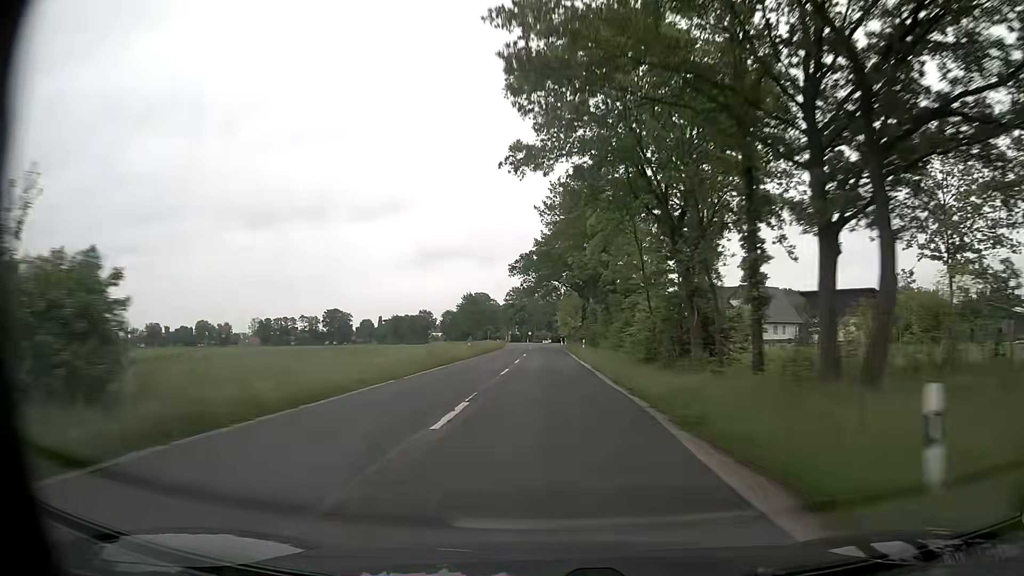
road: secondary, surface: asphalt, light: Day
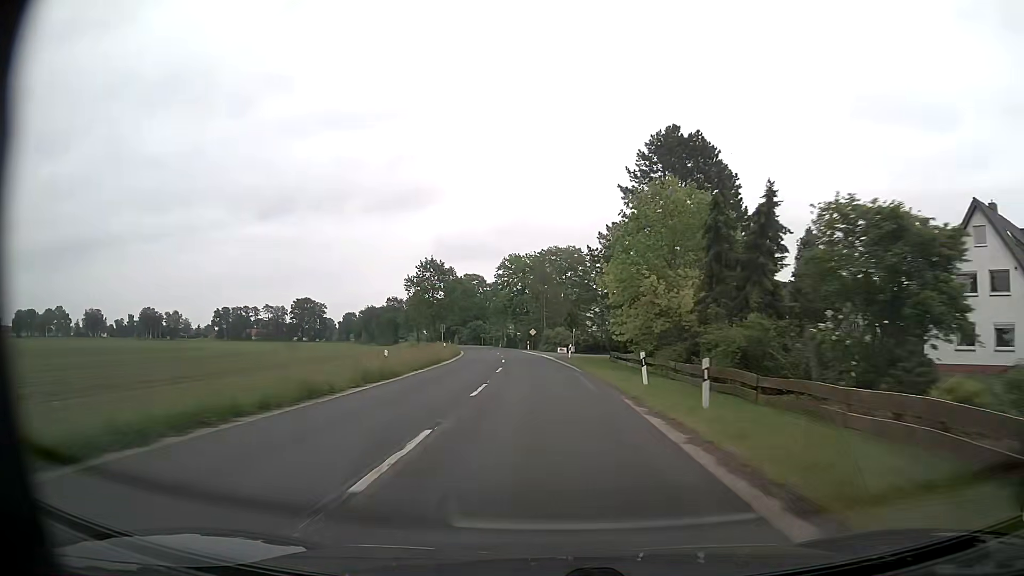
(-0.6, +78.0) m; -2°
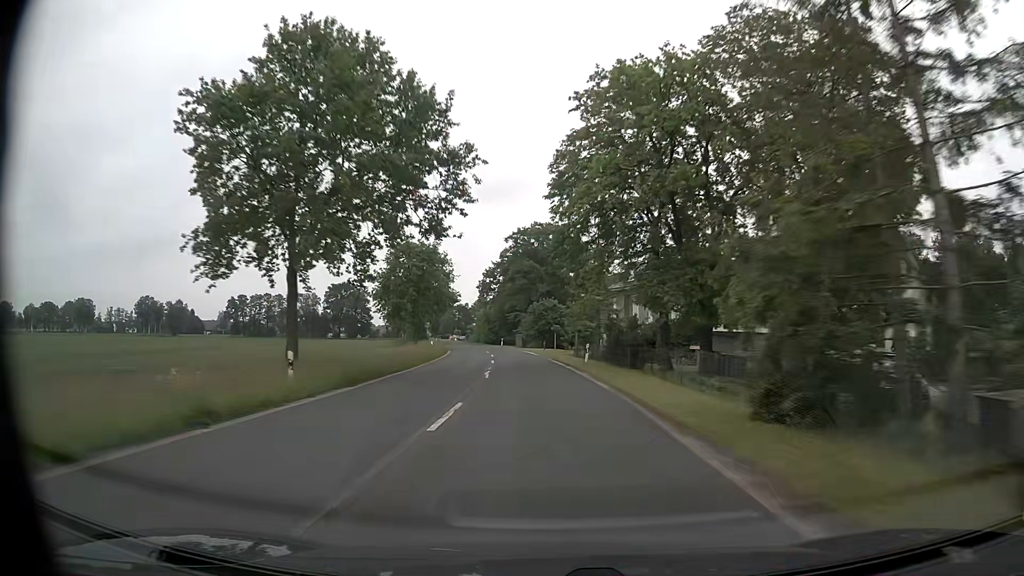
(-4.9, +78.3) m; -8°
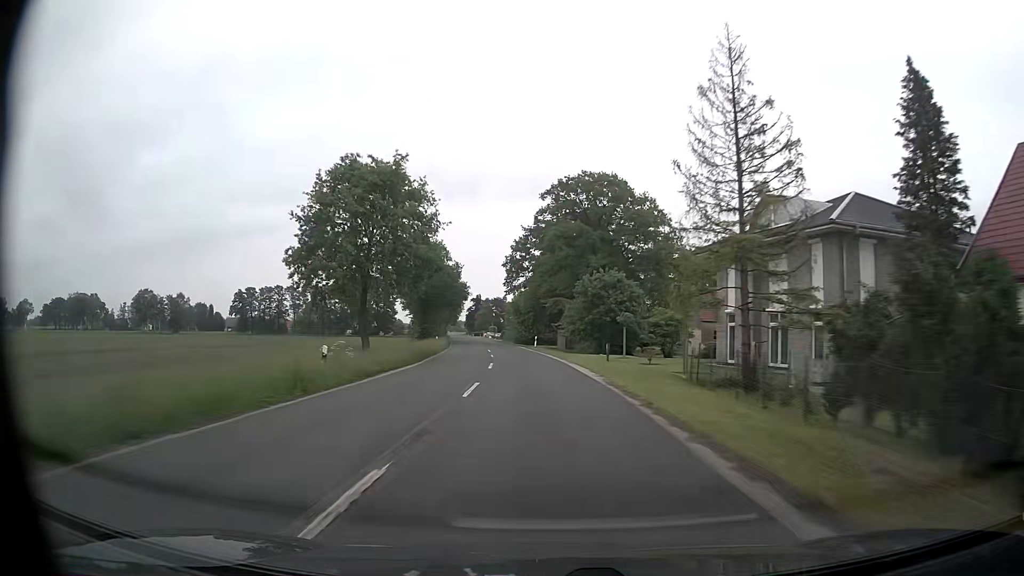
(-1.0, +31.5) m; -3°
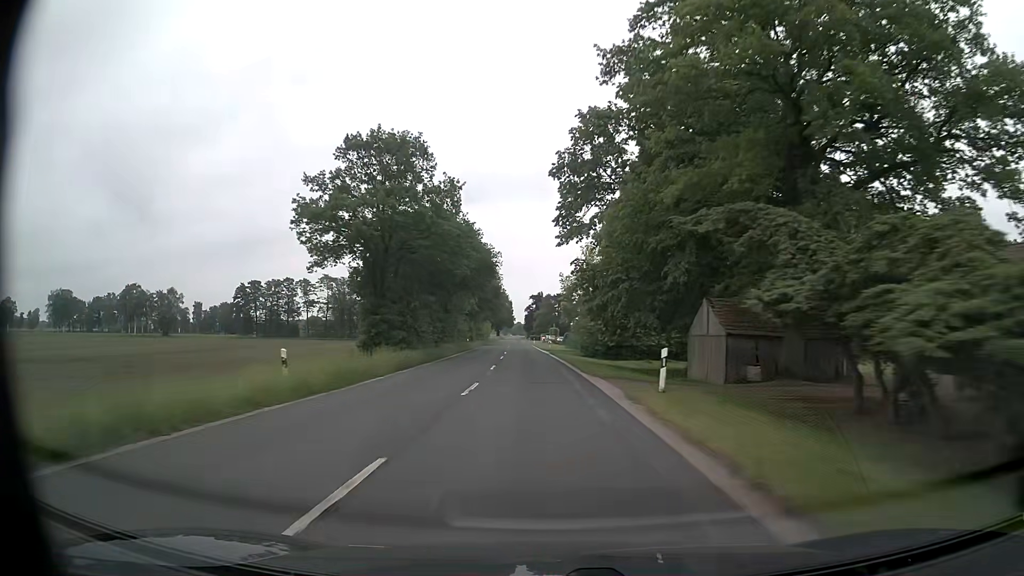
(-2.5, +47.2) m; -6°
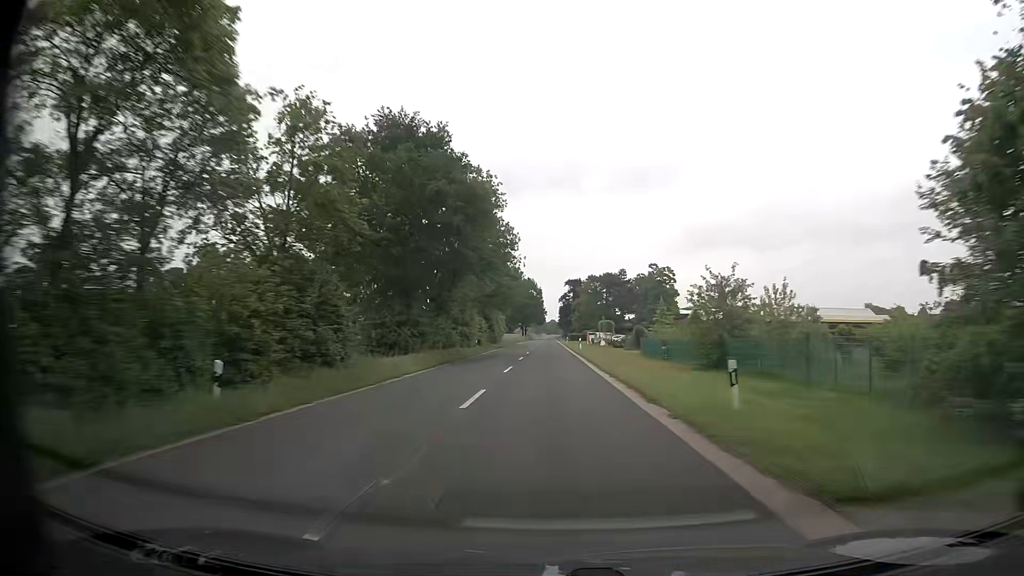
(-2.4, +63.2) m; -3°
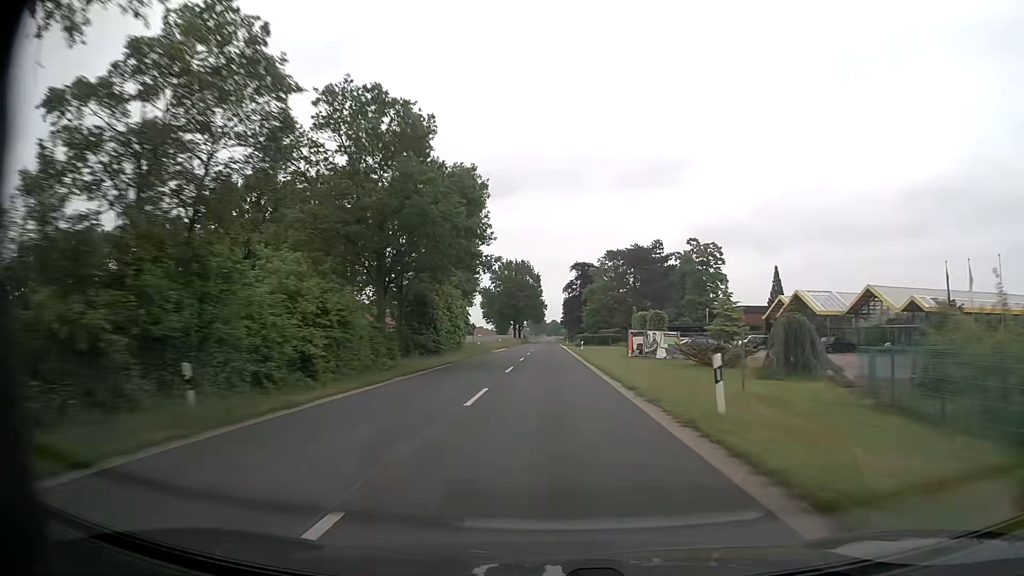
(-0.1, +47.6) m; 0°
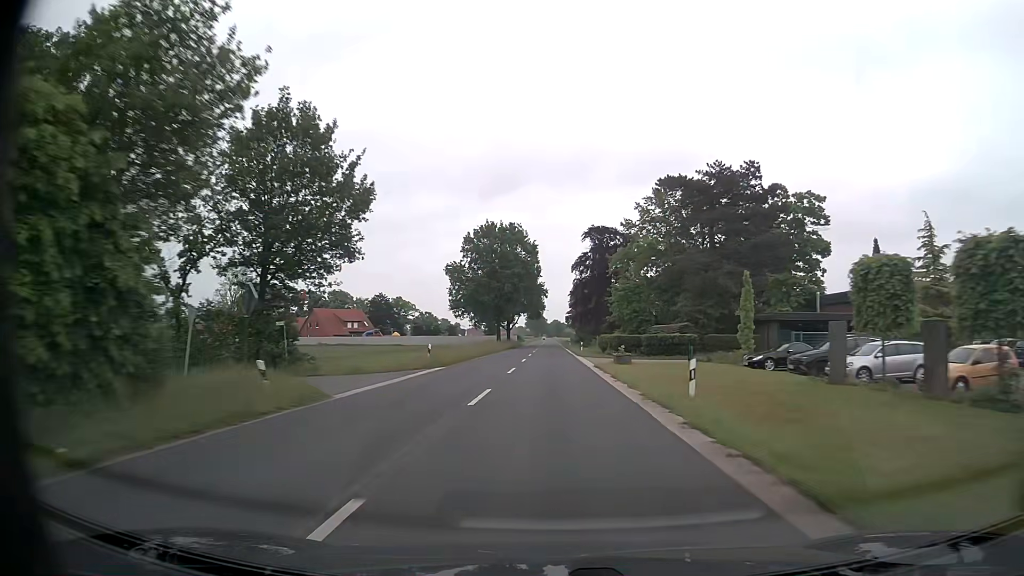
(-0.1, +47.7) m; 0°
(0, +10) (0, +20) (0, +30) (0, +40) (0, +50) (0, +60) (0, +70) (0, +80) (0, +90) (0, +100) m
